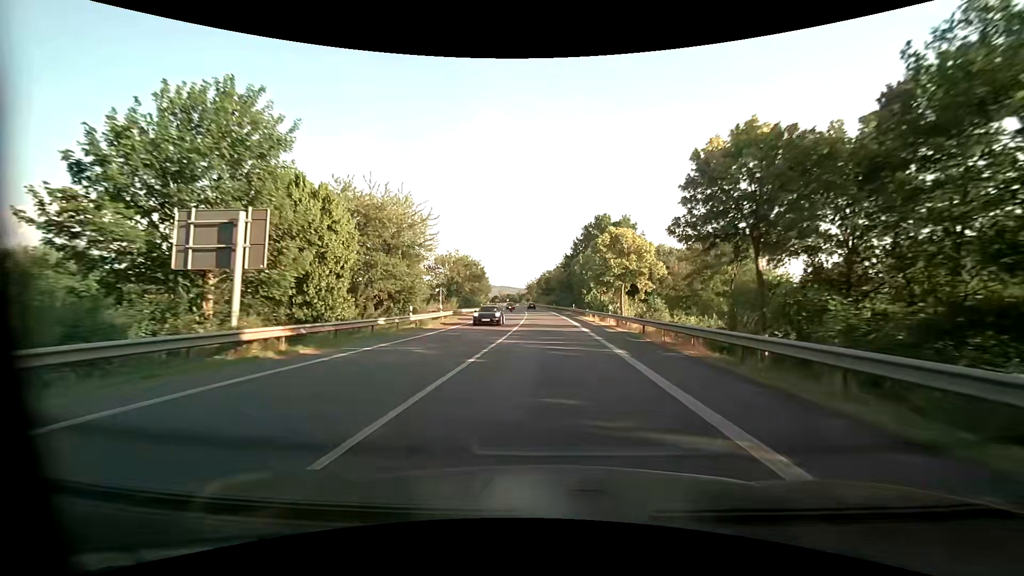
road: primary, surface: asphalt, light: Day
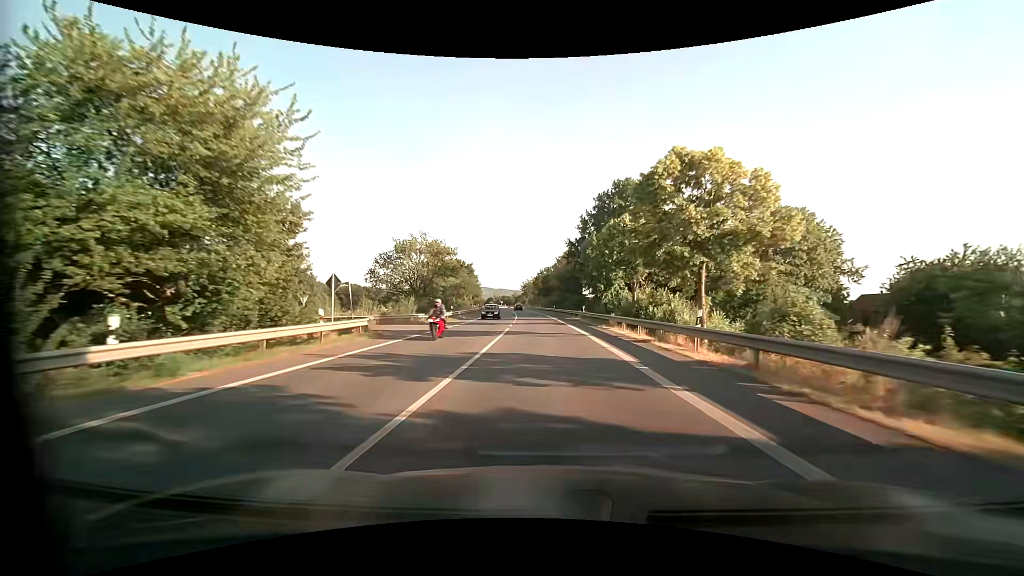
(+0.1, +21.1) m; 0°
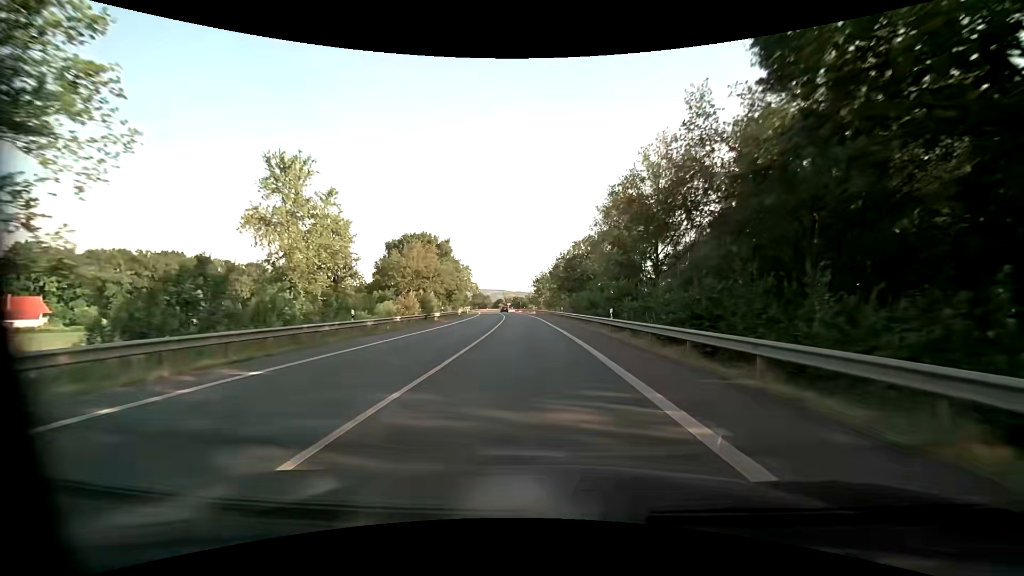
(-0.9, +53.7) m; -2°
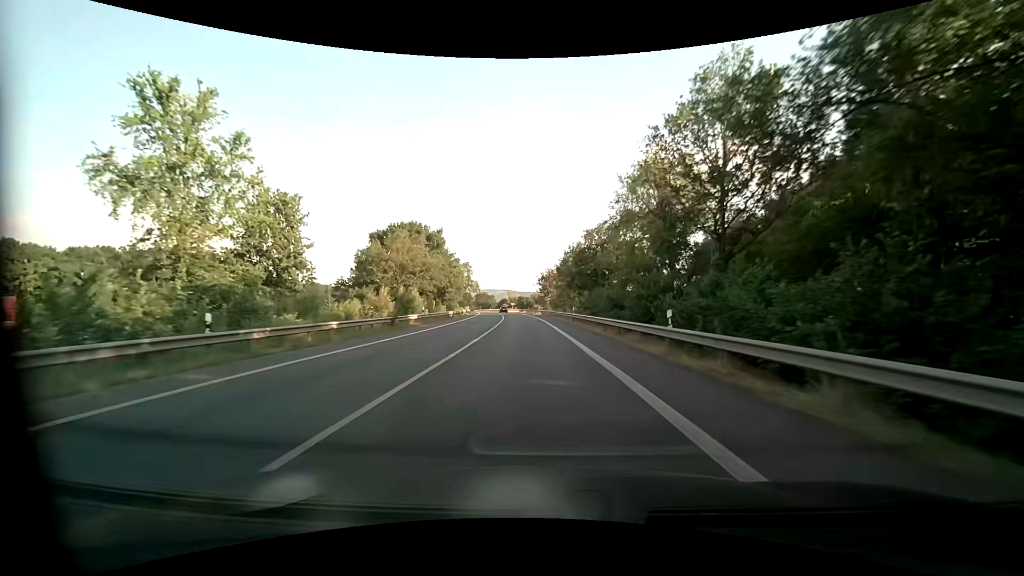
(0.0, +10.8) m; 0°
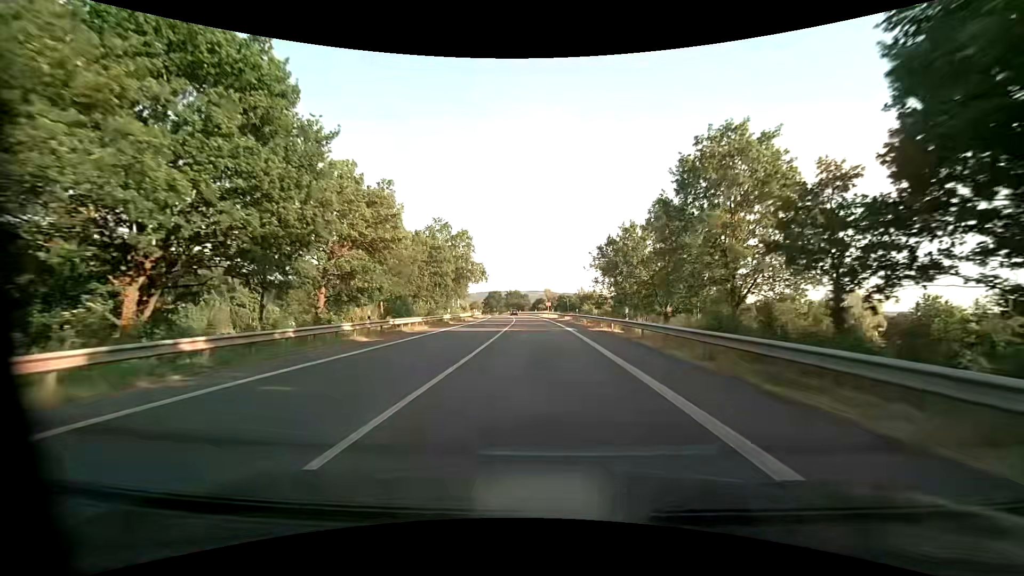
(-2.2, +53.6) m; -5°
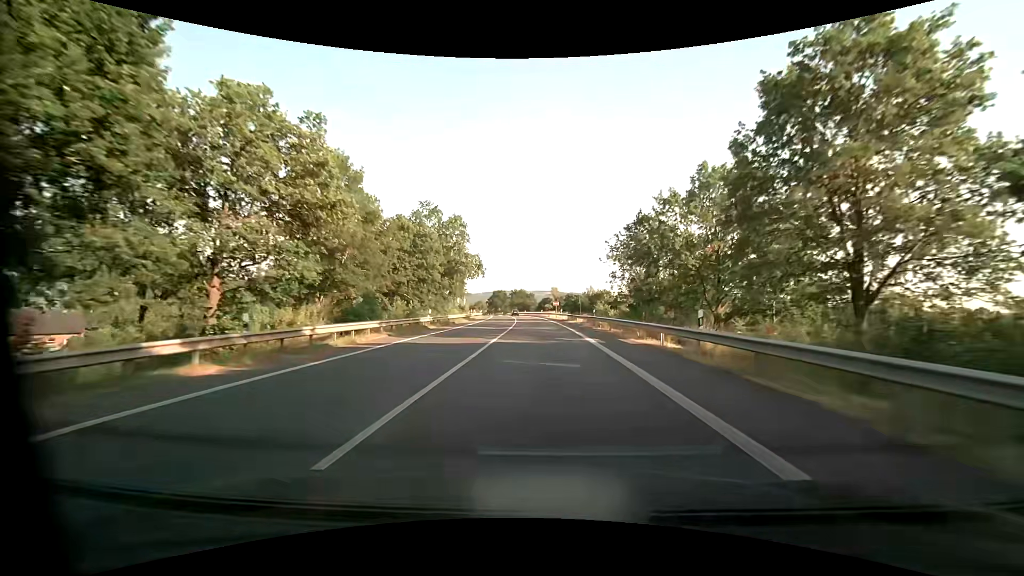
(-0.1, +10.7) m; -1°
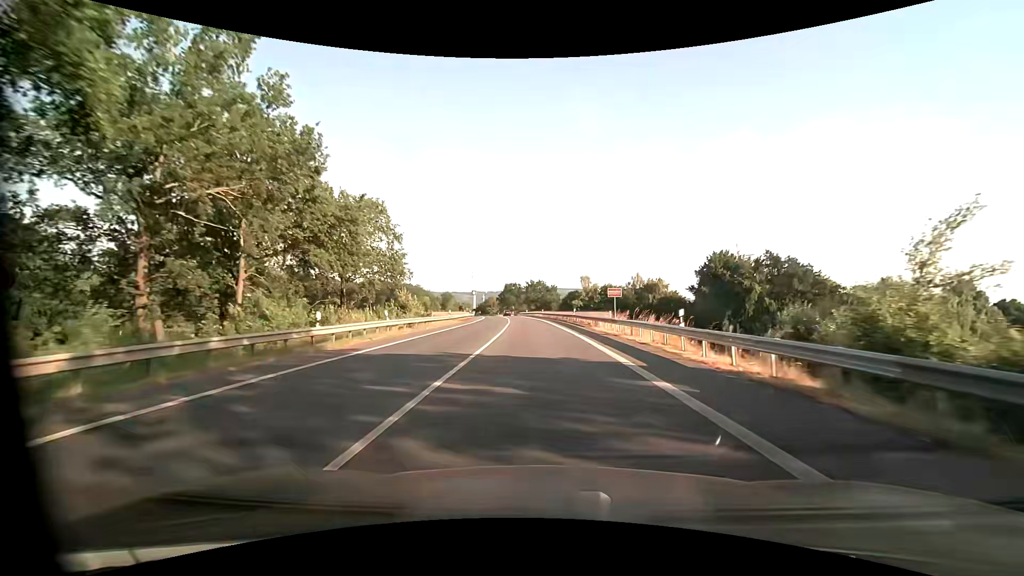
(-1.4, +53.5) m; -2°
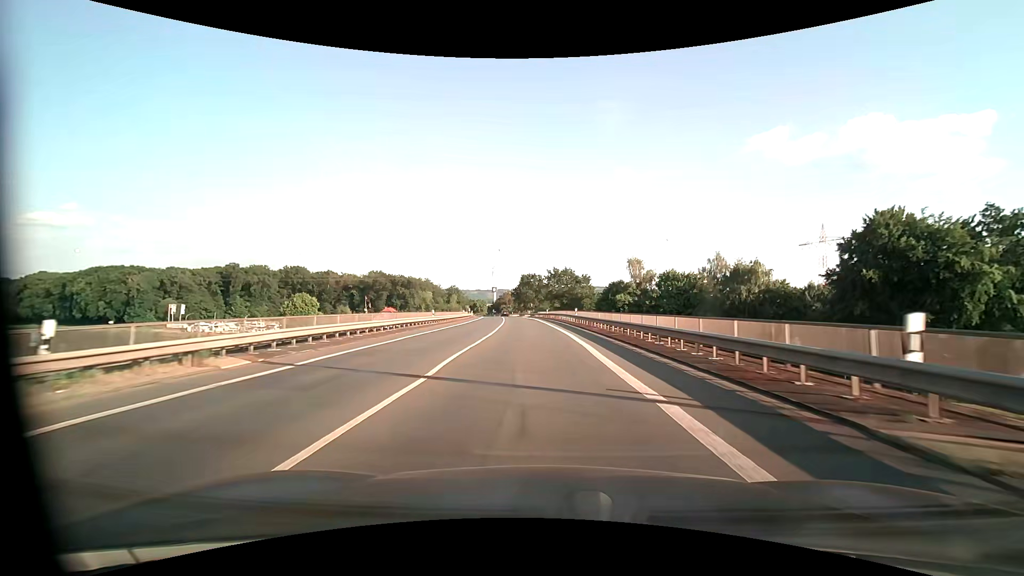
(-1.1, +43.1) m; -3°
(0, +10) (0, +20) (-1, +30) (-1, +40) (-2, +50) (-2, +60) (-3, +70) (-4, +80) (-5, +90) (-7, +100) m
